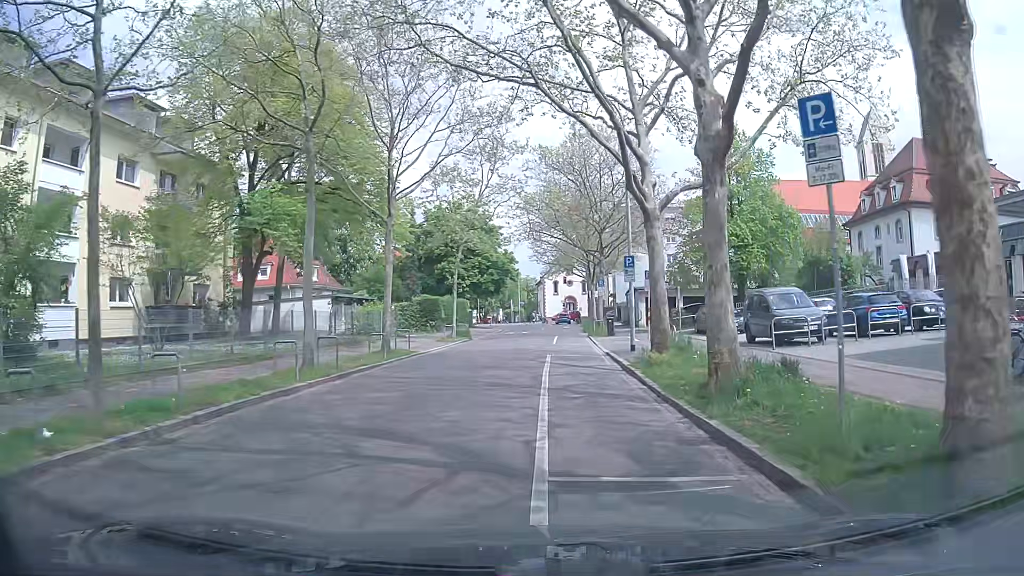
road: unclassified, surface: asphalt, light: Day
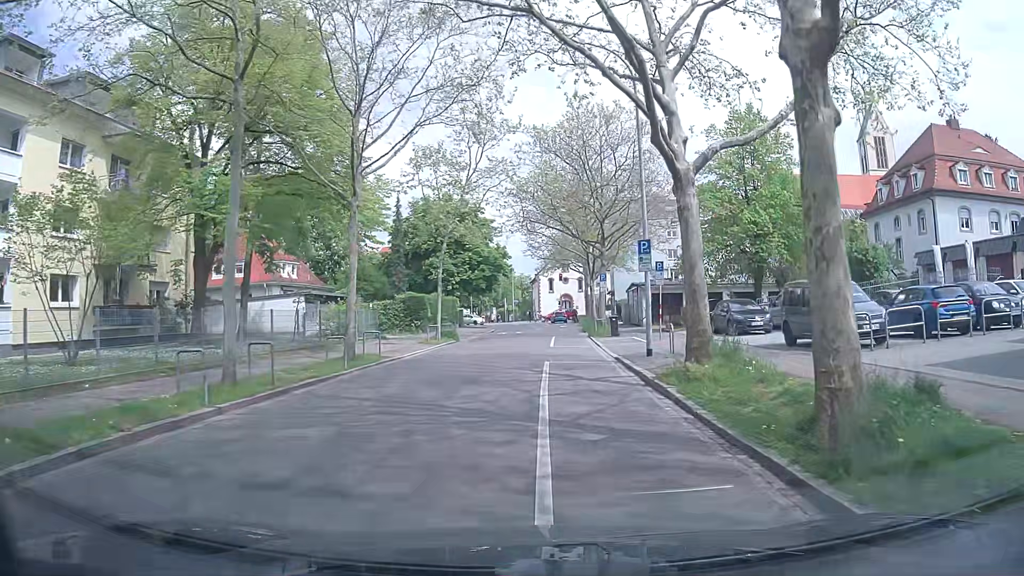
(-0.1, +4.3) m; -2°
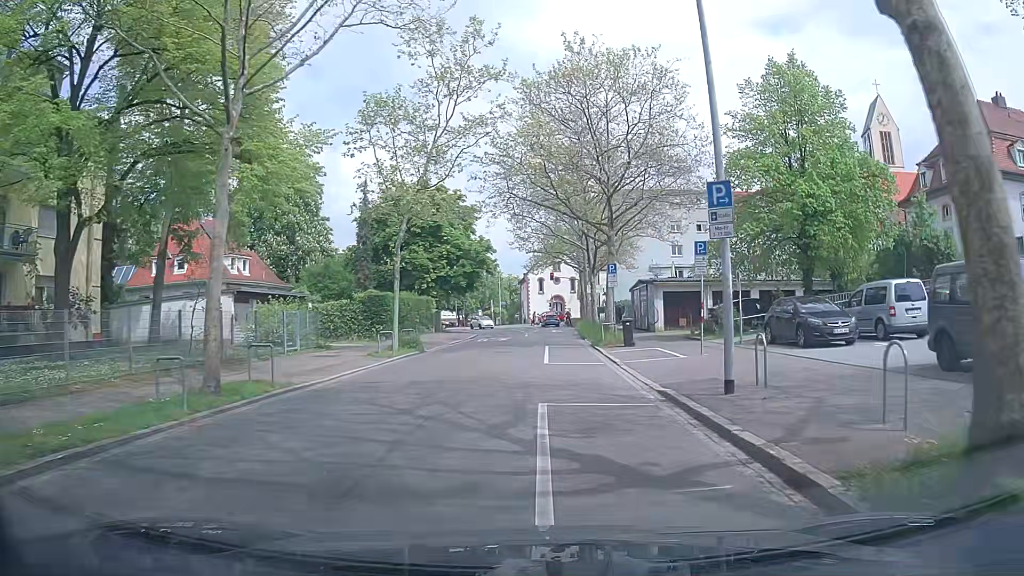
(+0.1, +8.6) m; +1°
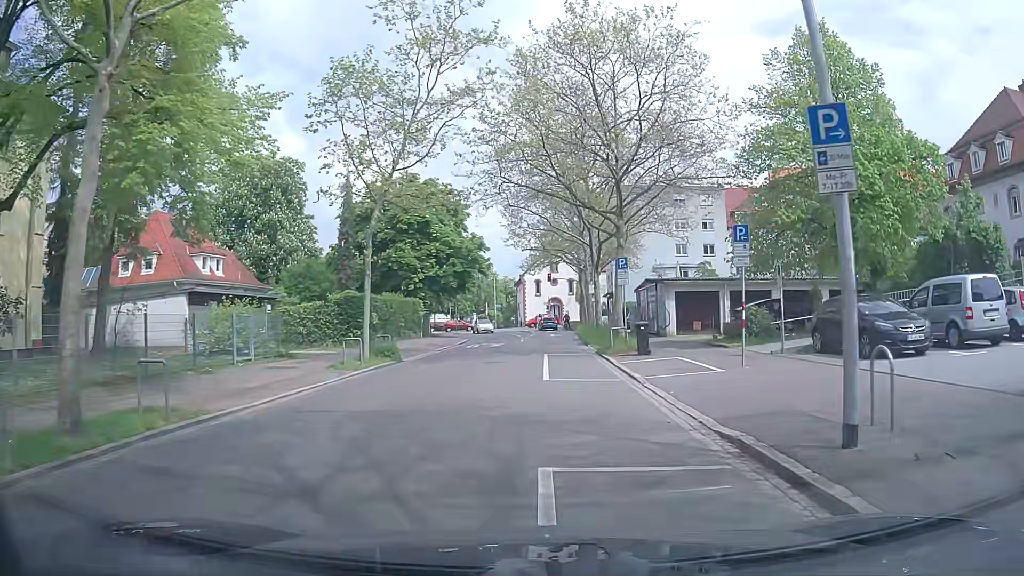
(+0.1, +4.2) m; +3°
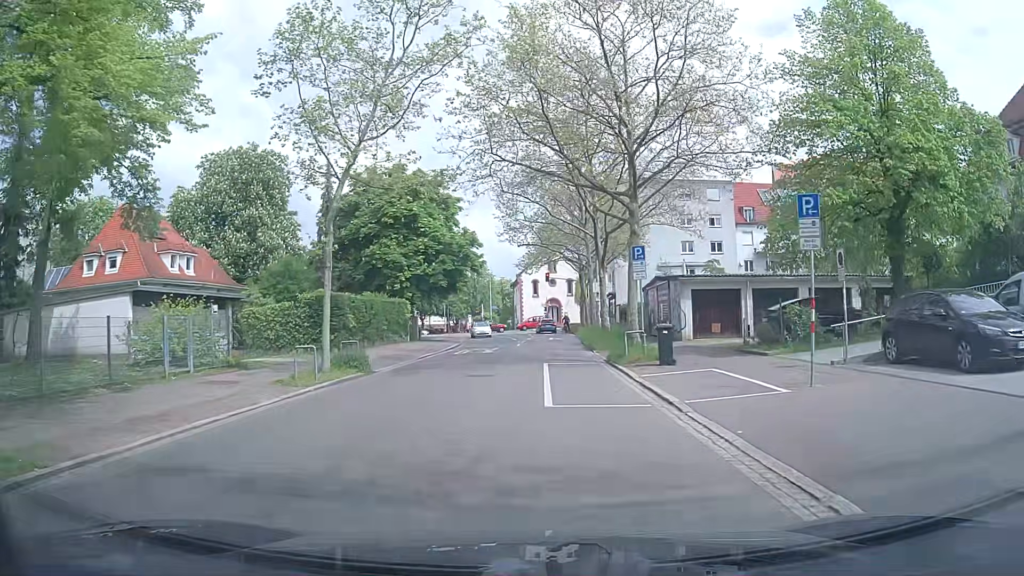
(-0.1, +4.2) m; -2°
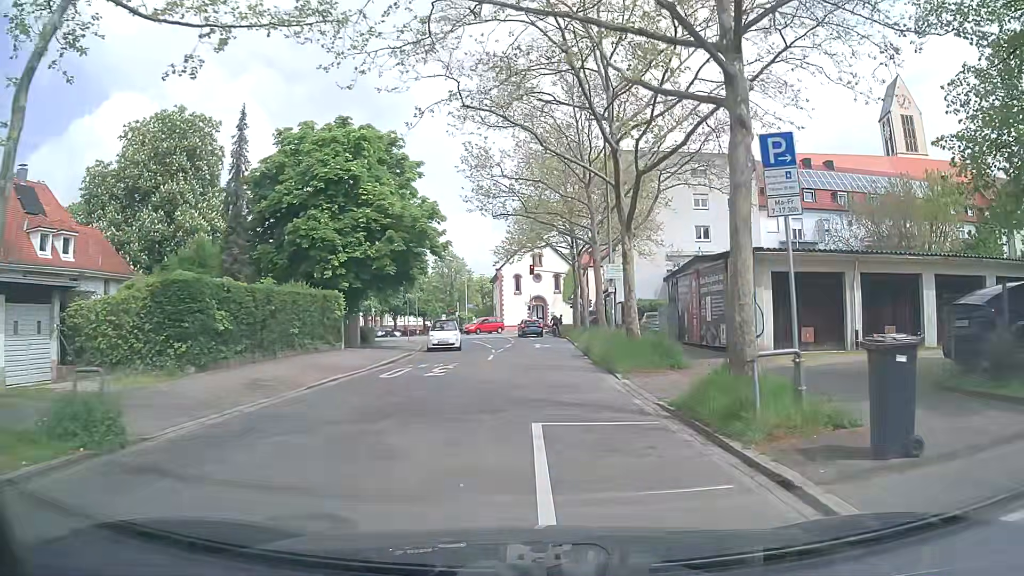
(+0.2, +12.2) m; +2°
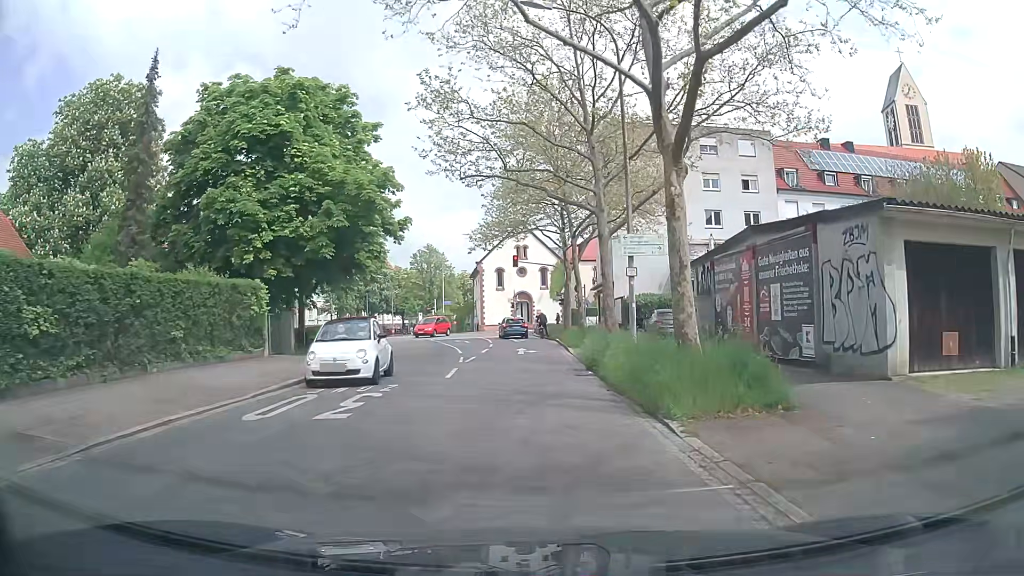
(+0.1, +7.9) m; +1°
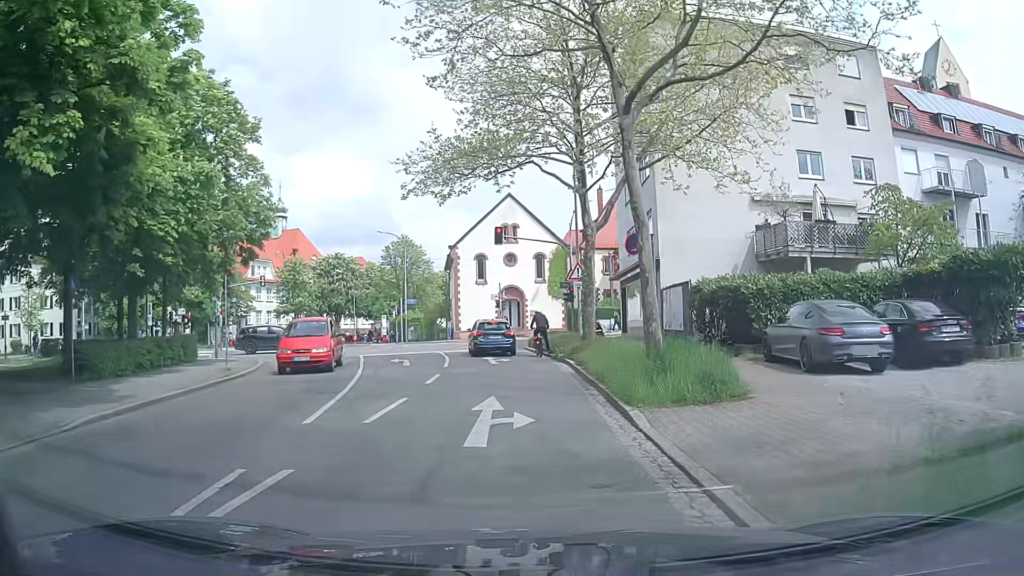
(+0.2, +18.8) m; +1°
